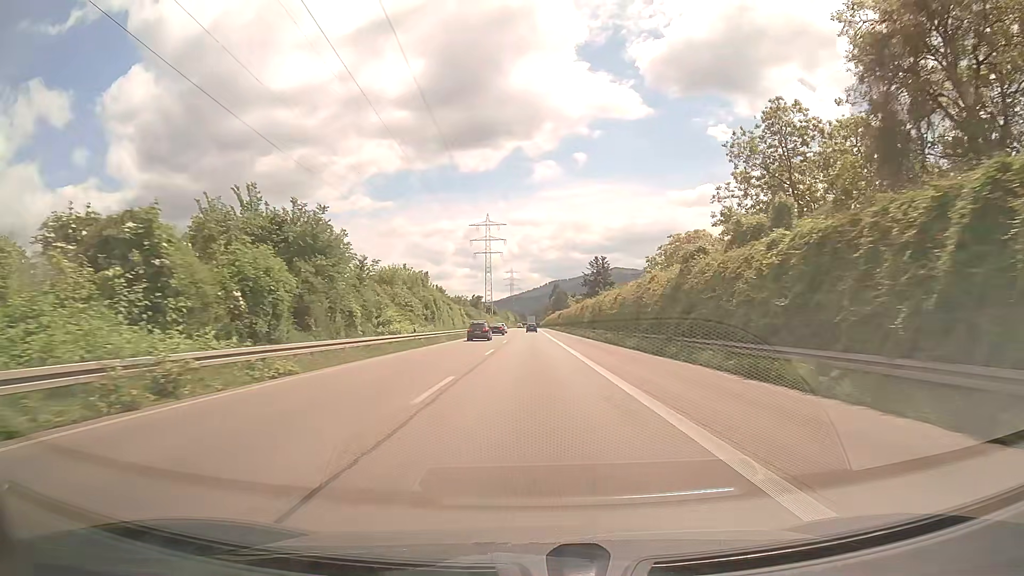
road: trunk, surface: asphalt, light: Day
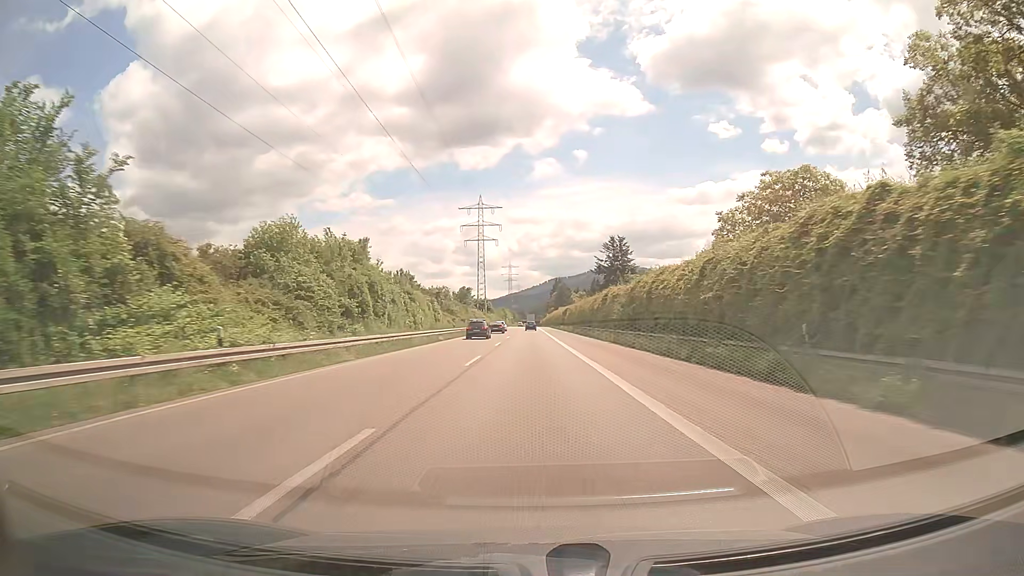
(+0.1, +26.7) m; 0°
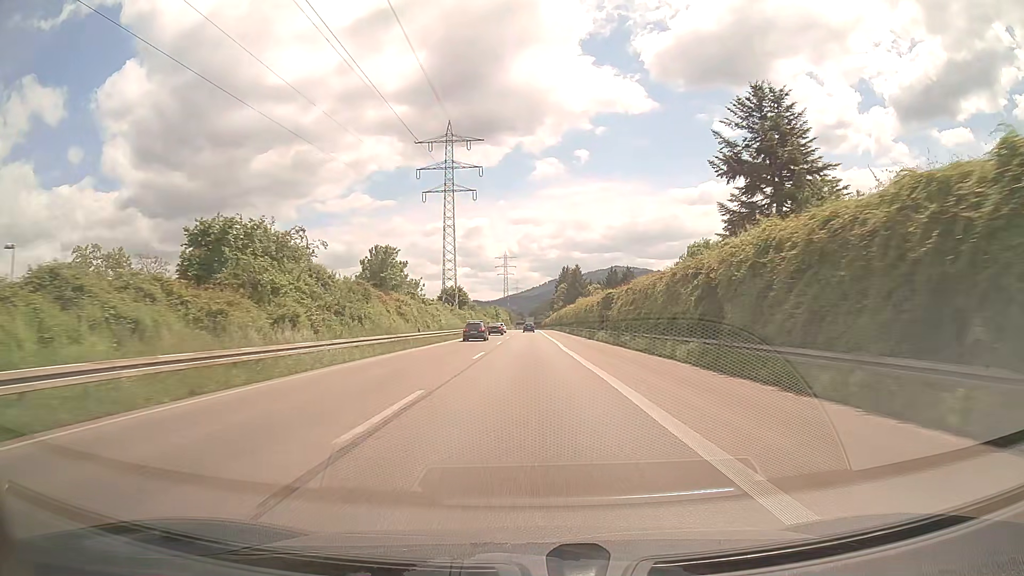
(-0.2, +67.5) m; 0°
(0, +10) (0, +20) (0, +30) (0, +40) (0, +50) (0, +60) (0, +70) (0, +80) (0, +90) (0, +100) m
